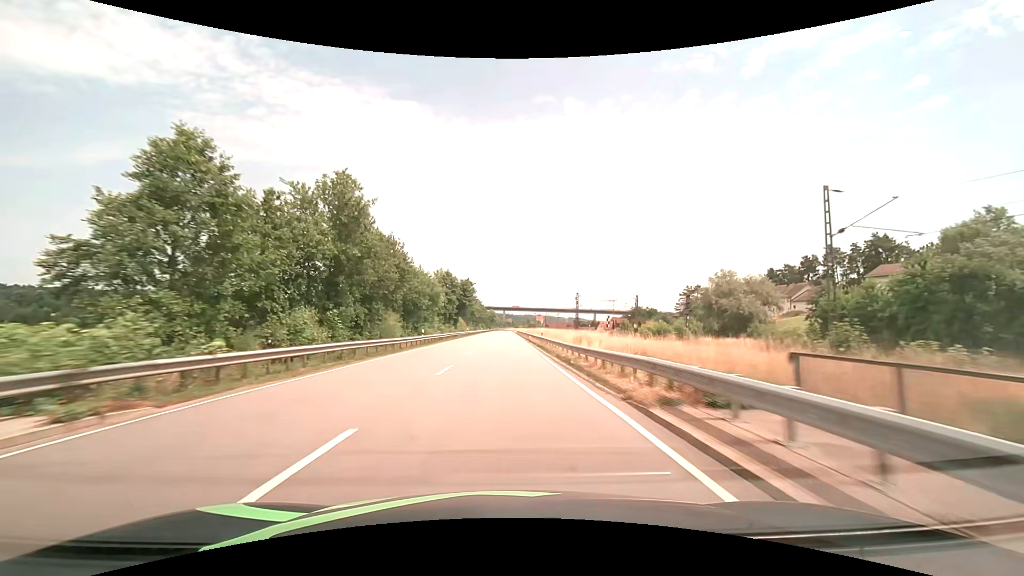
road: primary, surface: asphalt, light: Day
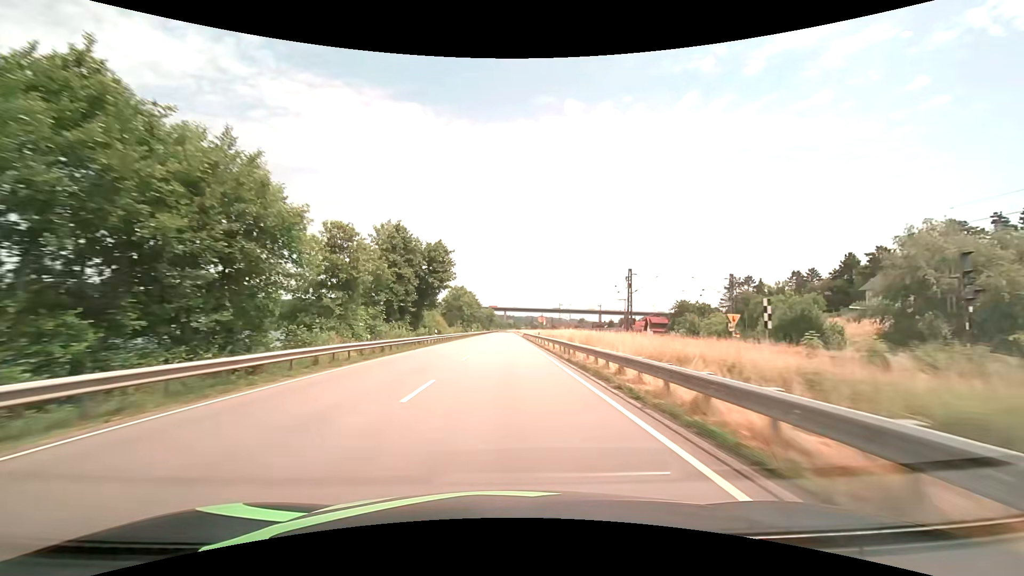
(-0.1, +41.8) m; 0°
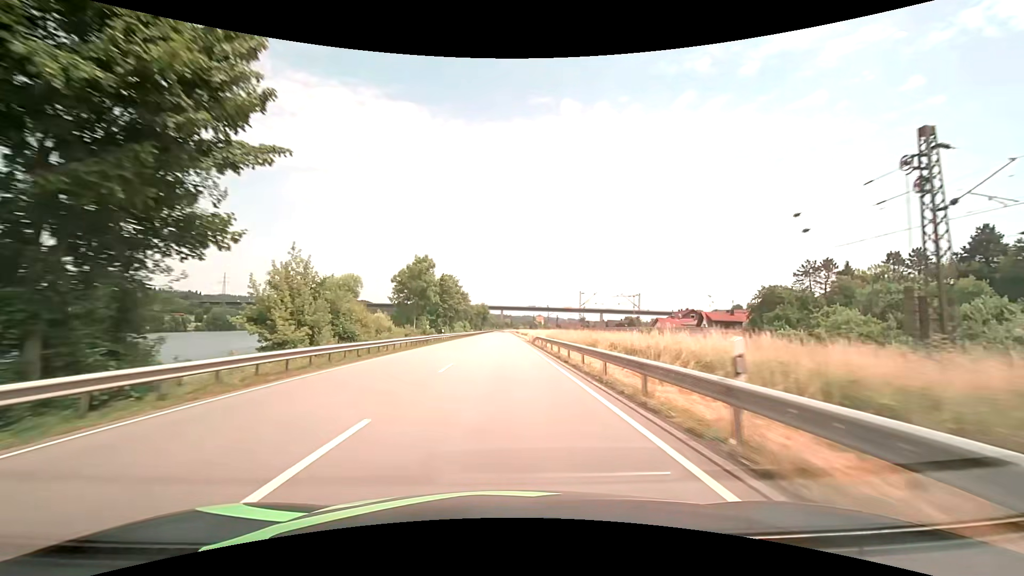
(+0.1, +42.0) m; 0°
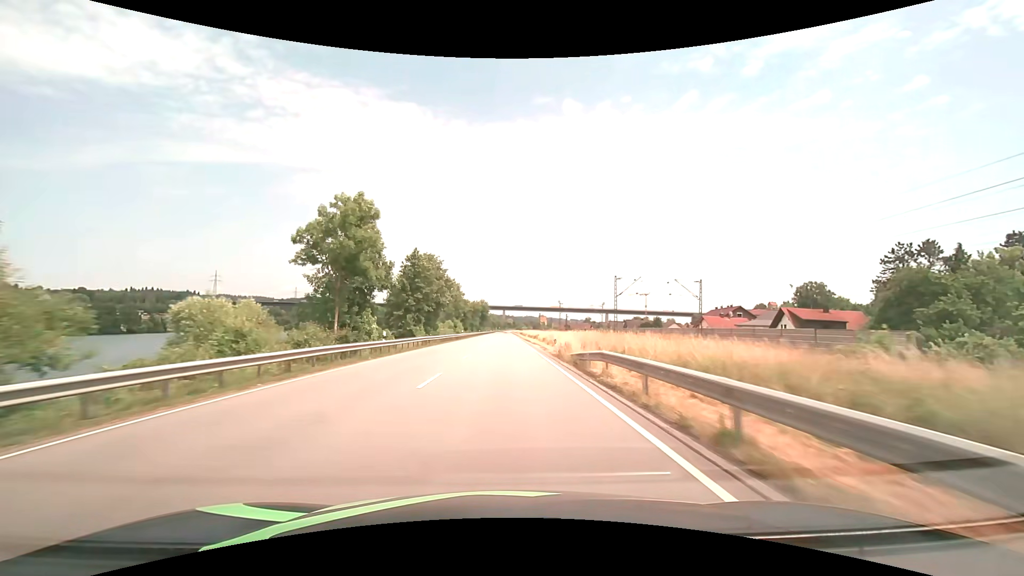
(0.0, +28.1) m; 0°
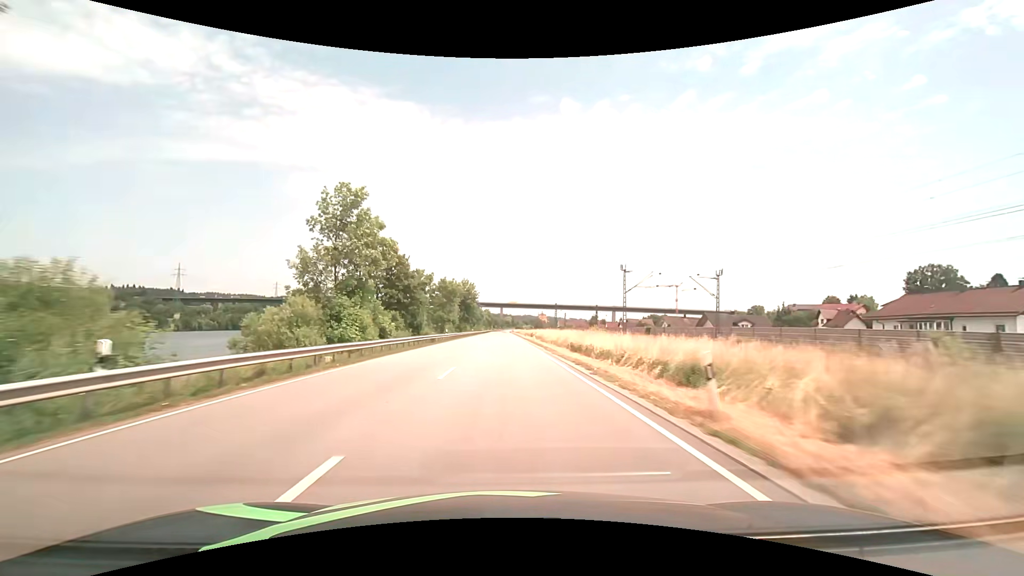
(-0.2, +70.5) m; 0°
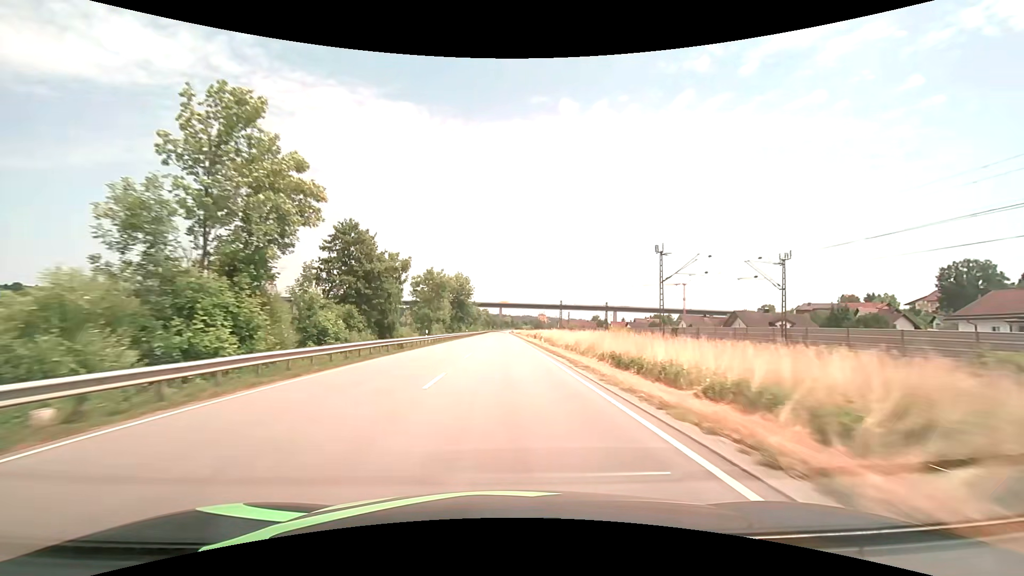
(0.0, +14.1) m; 0°
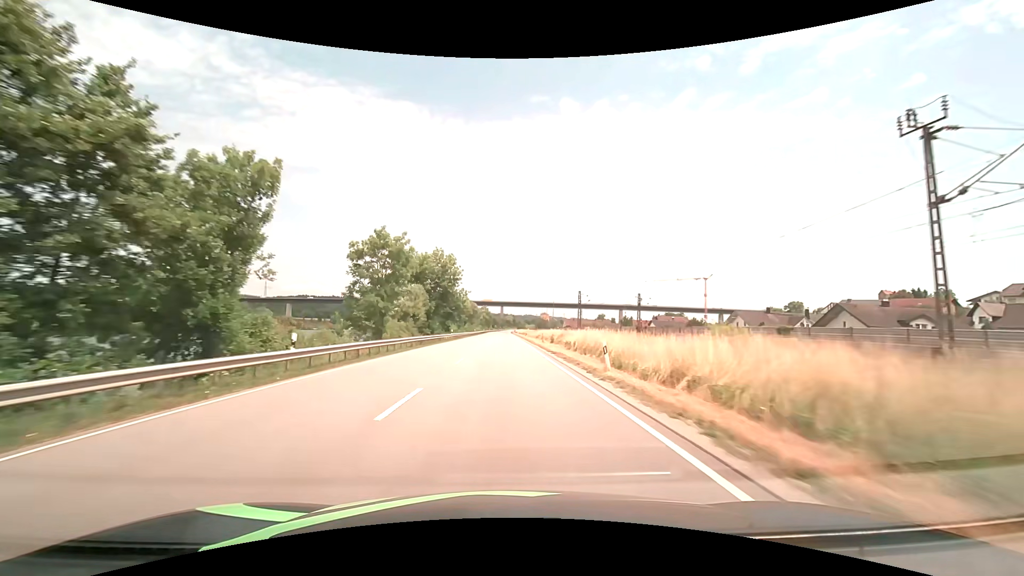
(-0.1, +28.1) m; 0°
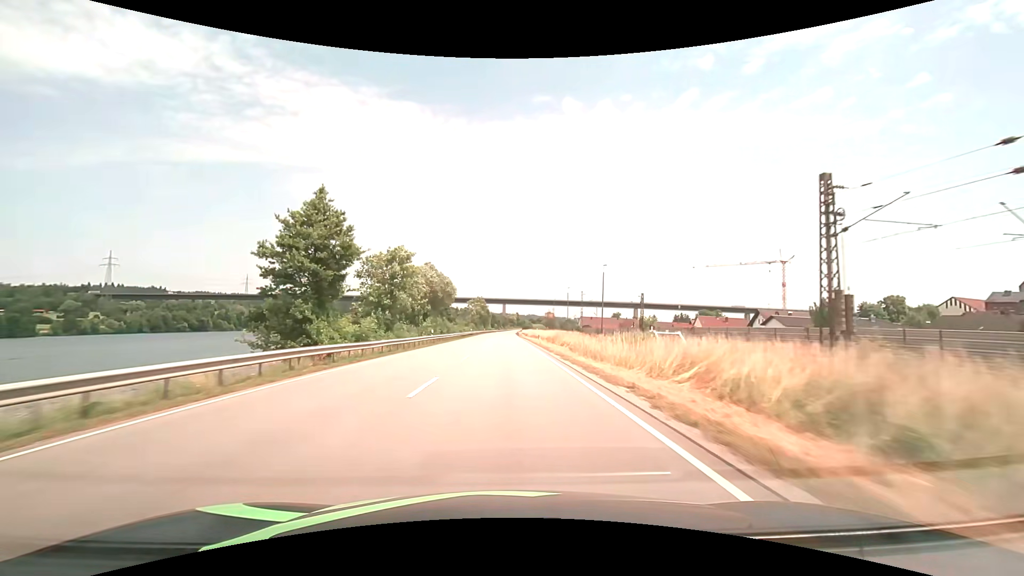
(-0.3, +69.9) m; 0°
(0, +10) (0, +20) (0, +30) (0, +40) (0, +50) (0, +60) (0, +70) (0, +80) (0, +90) (0, +100) m
